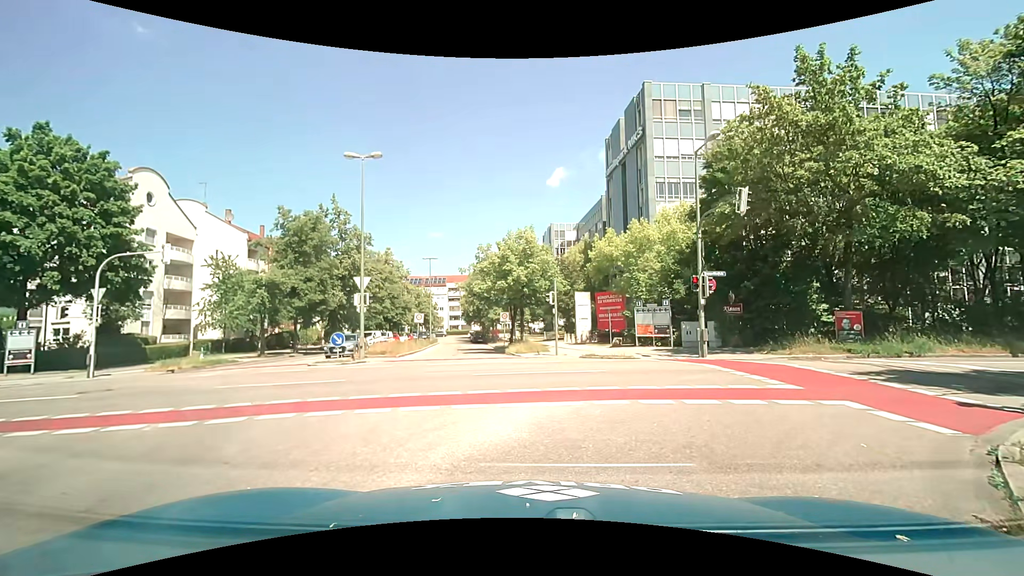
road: tertiary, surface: asphalt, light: Day
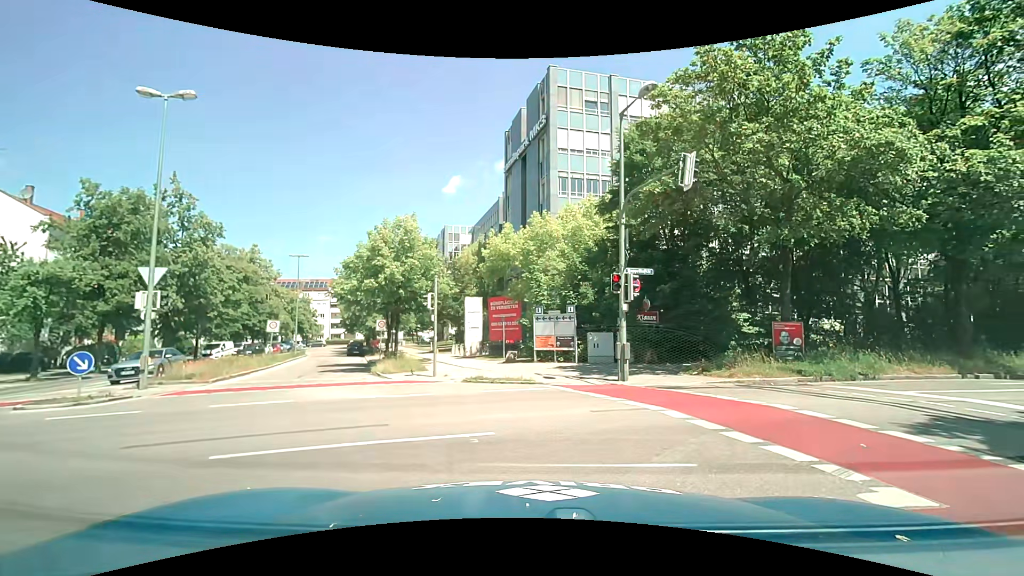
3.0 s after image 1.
(+0.6, +6.0) m; +13°
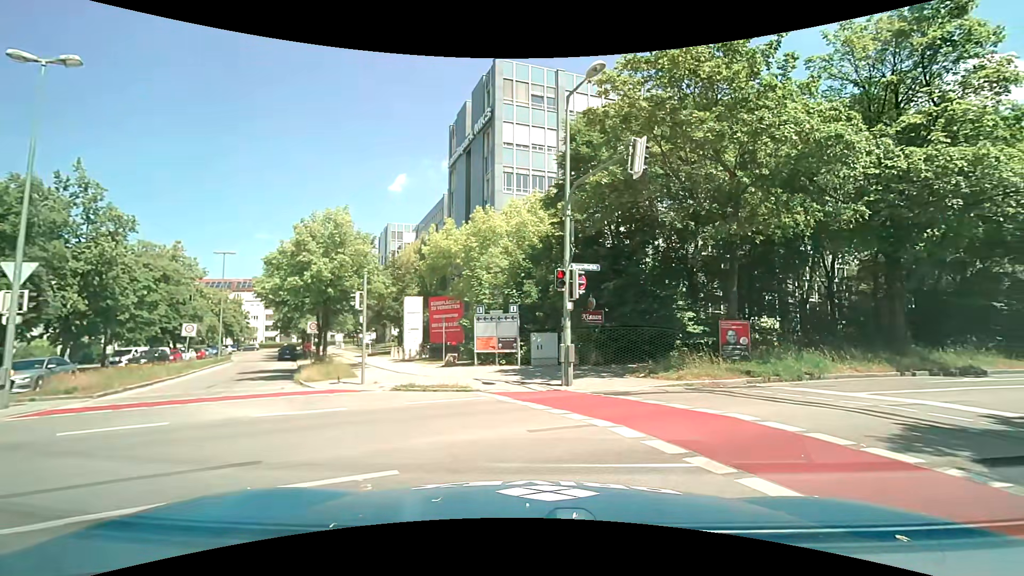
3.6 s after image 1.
(+0.1, +1.5) m; +8°
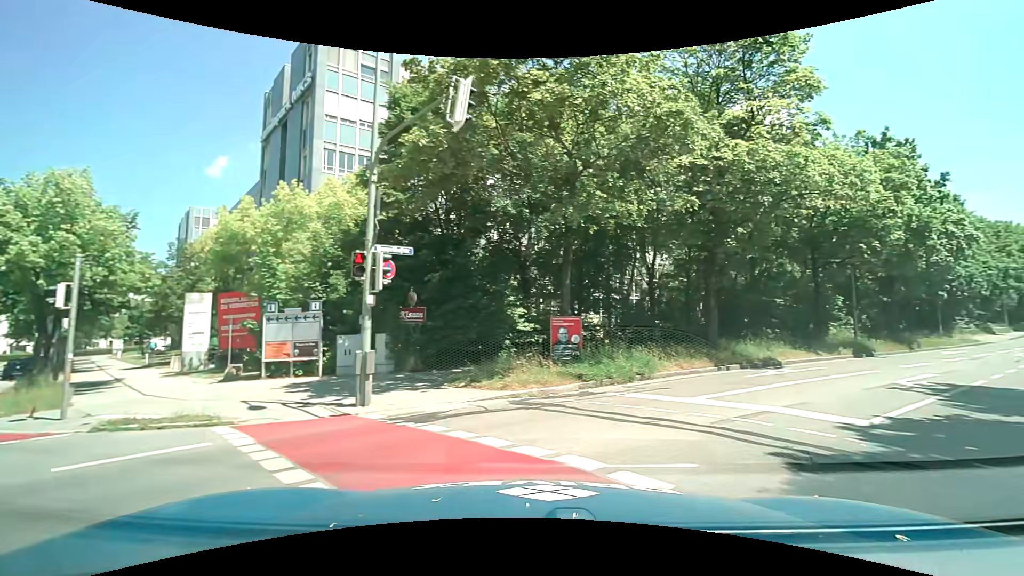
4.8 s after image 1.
(+0.4, +3.2) m; +16°
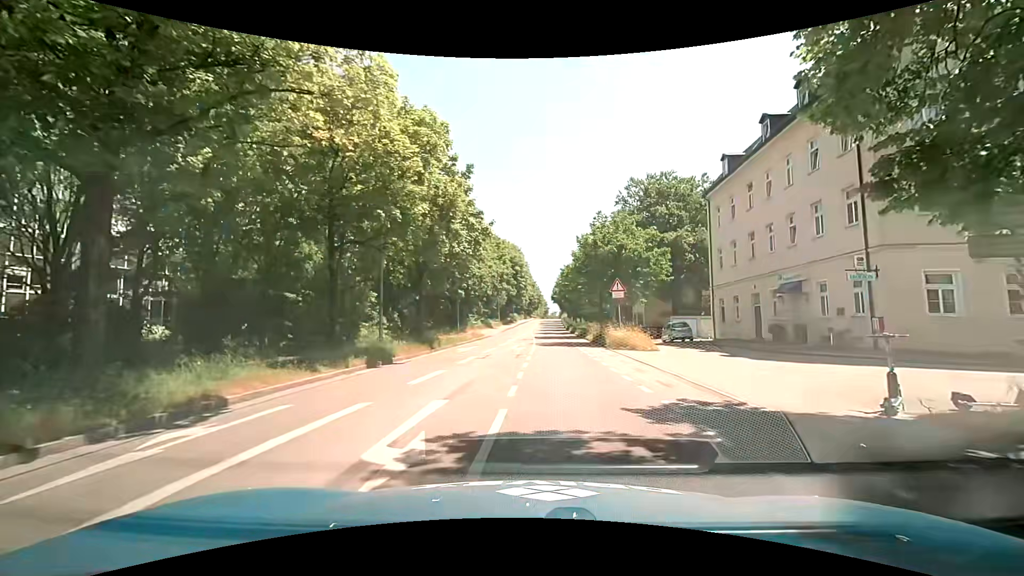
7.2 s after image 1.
(+4.9, +8.7) m; +46°
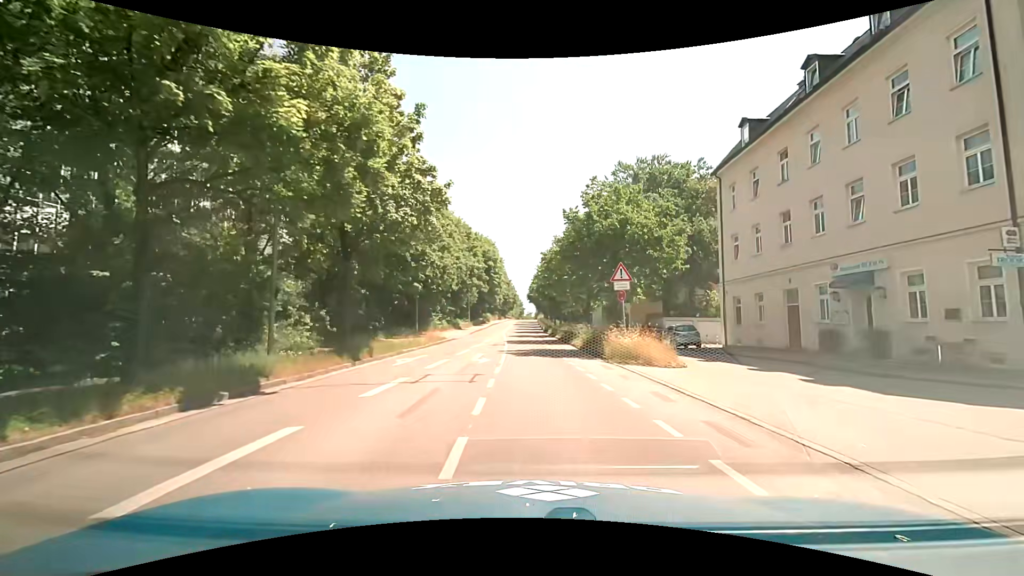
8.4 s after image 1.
(+0.2, +7.9) m; +4°
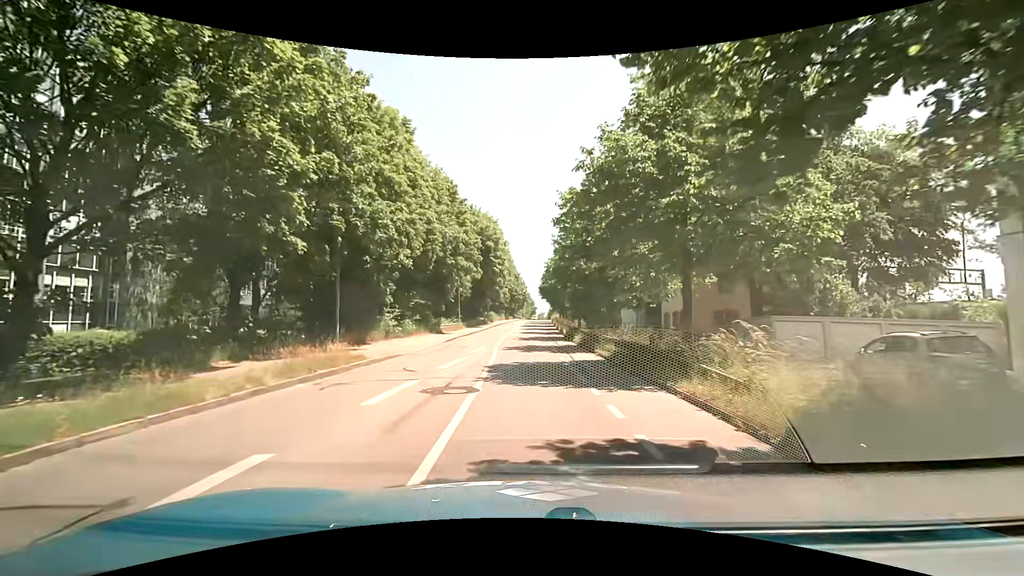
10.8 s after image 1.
(0.0, +19.3) m; -2°
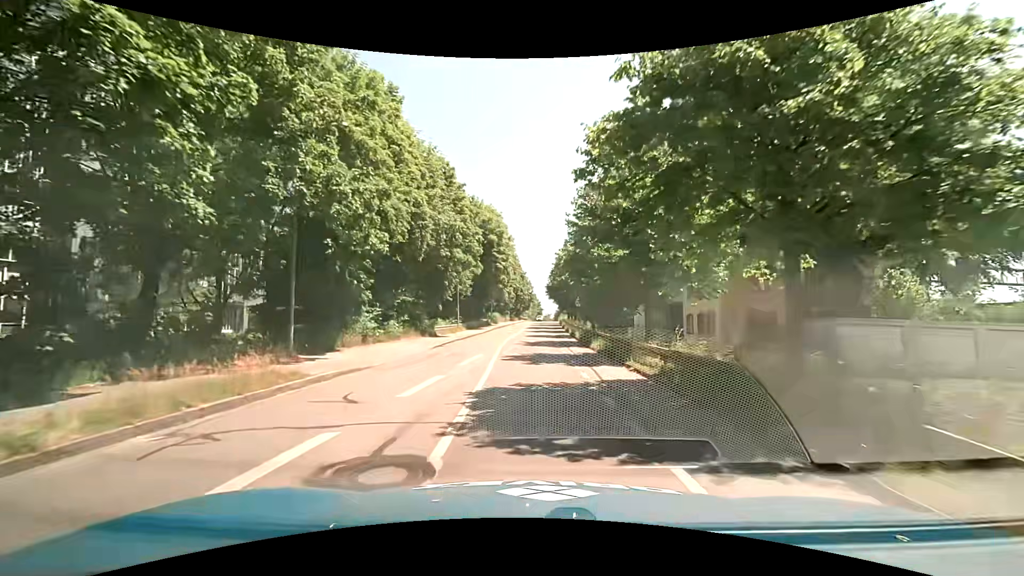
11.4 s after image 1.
(0.0, +5.1) m; 0°
